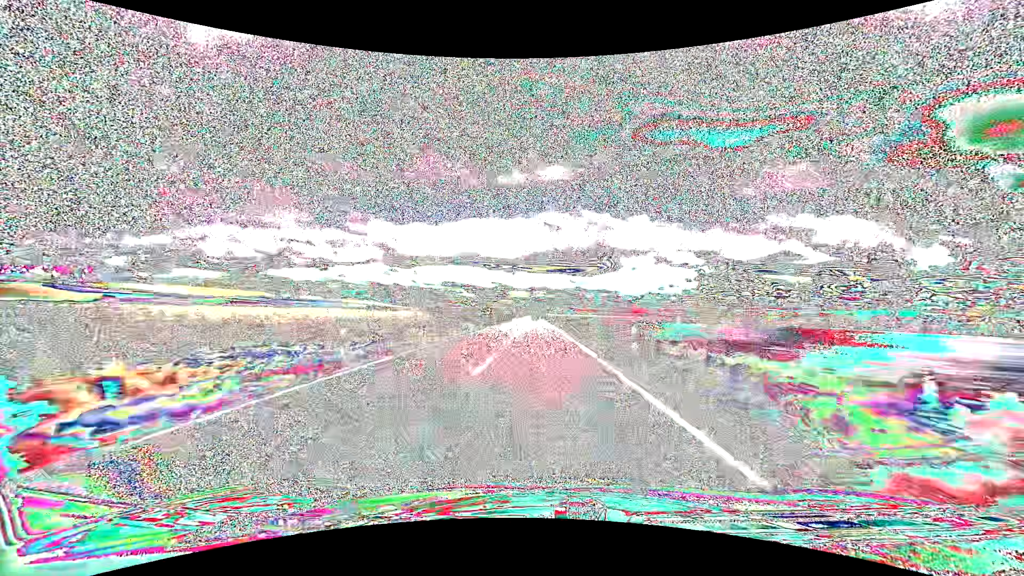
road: tertiary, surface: asphalt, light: Day
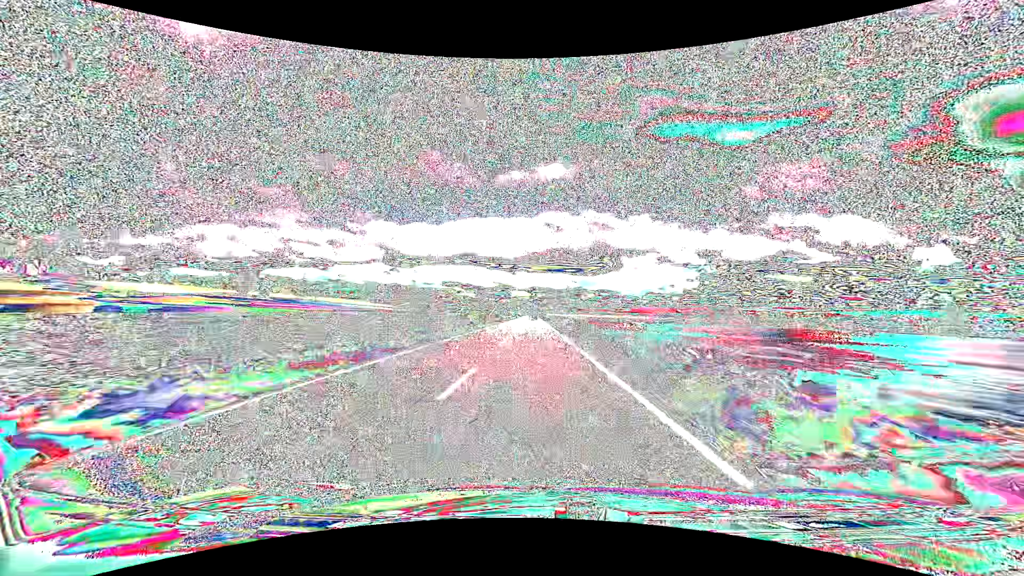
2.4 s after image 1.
(-0.2, +65.3) m; 0°
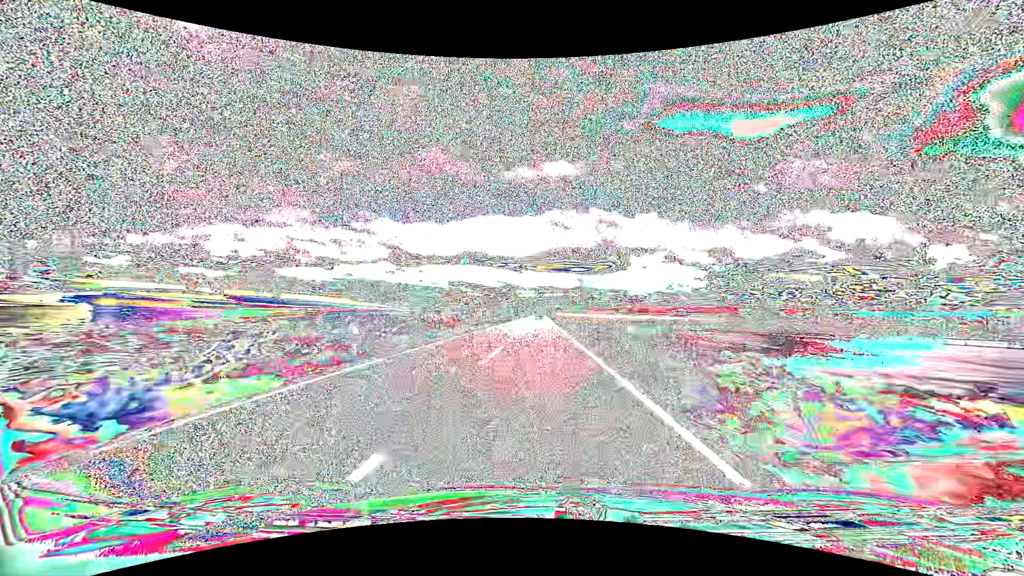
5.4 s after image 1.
(-0.5, +81.7) m; -1°
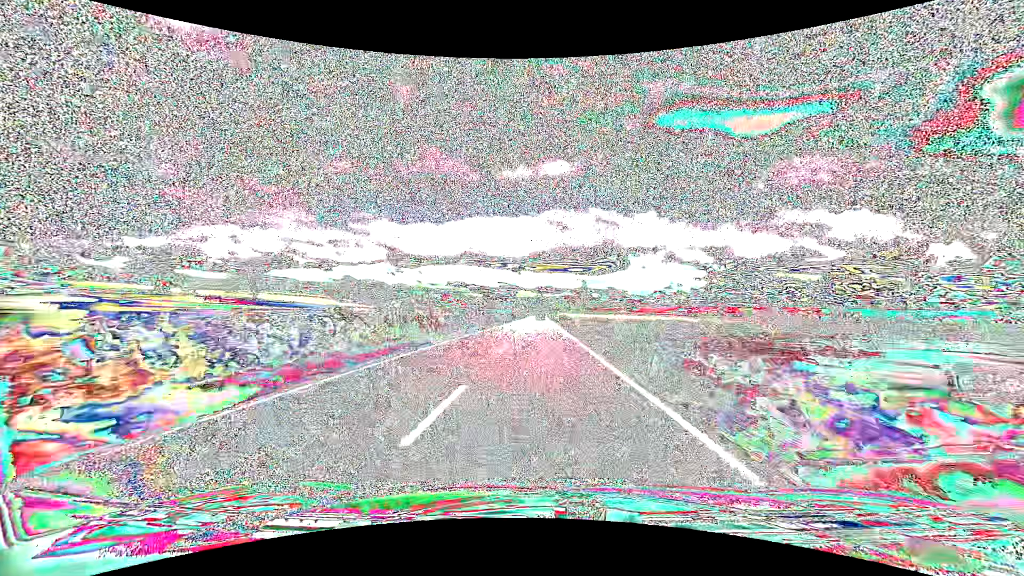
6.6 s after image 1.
(0.0, +32.8) m; 0°
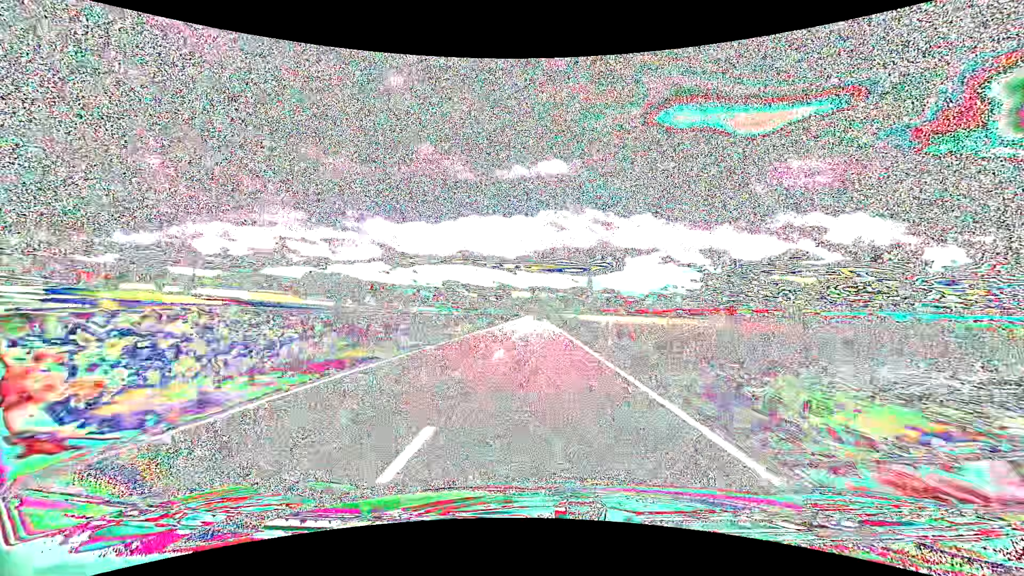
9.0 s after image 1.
(+0.2, +65.7) m; 0°
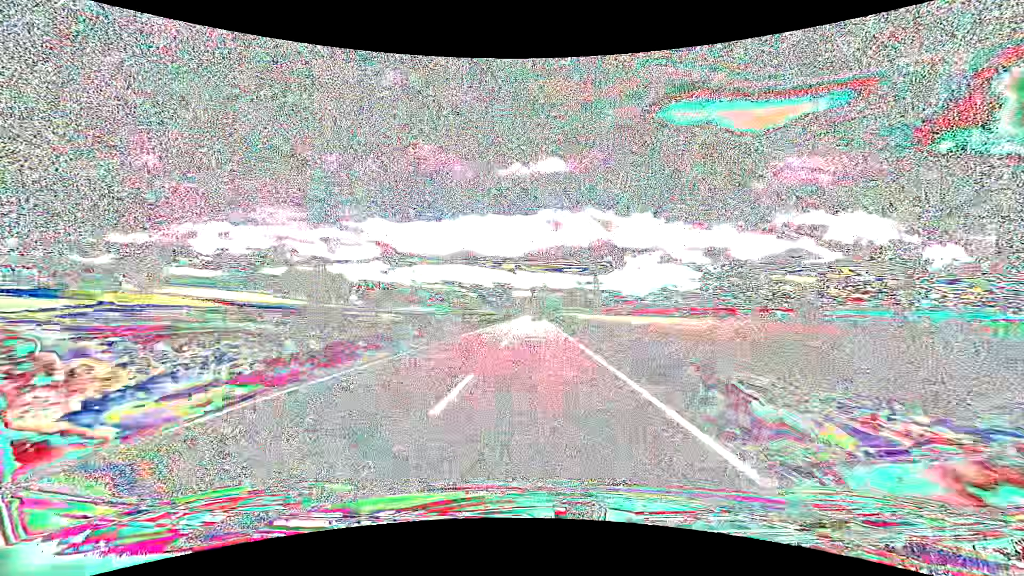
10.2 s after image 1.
(+0.1, +32.7) m; 0°
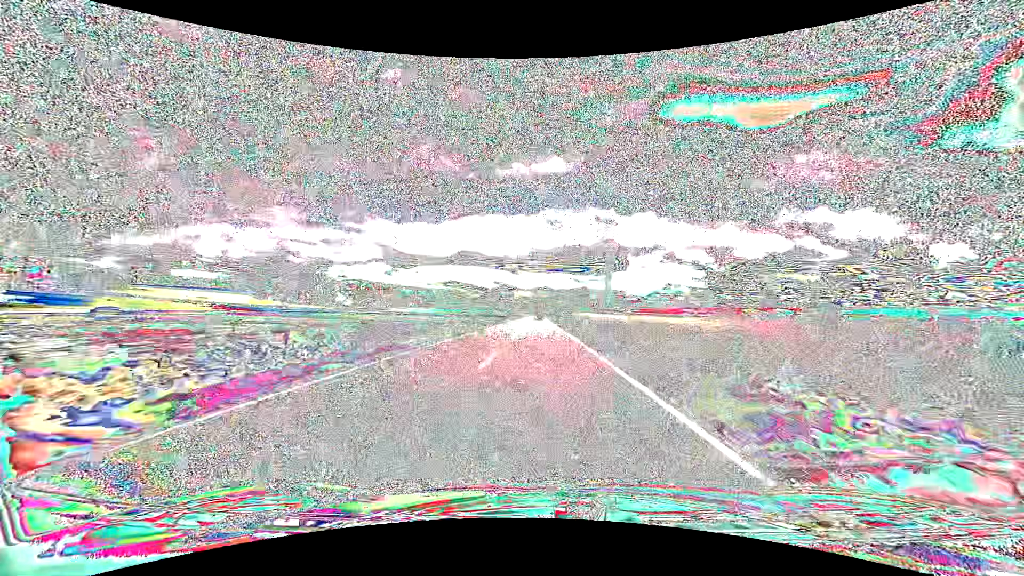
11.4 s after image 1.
(-0.1, +32.5) m; 0°
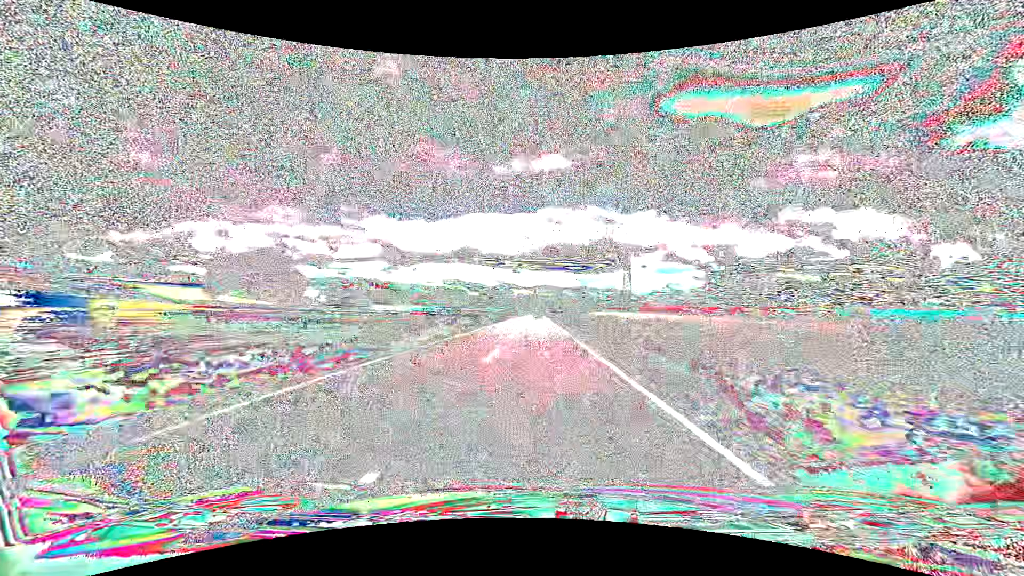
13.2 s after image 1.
(0.0, +48.3) m; 0°
(0, +10) (0, +20) (0, +30) (0, +40) (0, +50) (0, +60) (0, +70) (0, +80) (0, +90) (0, +100) m
